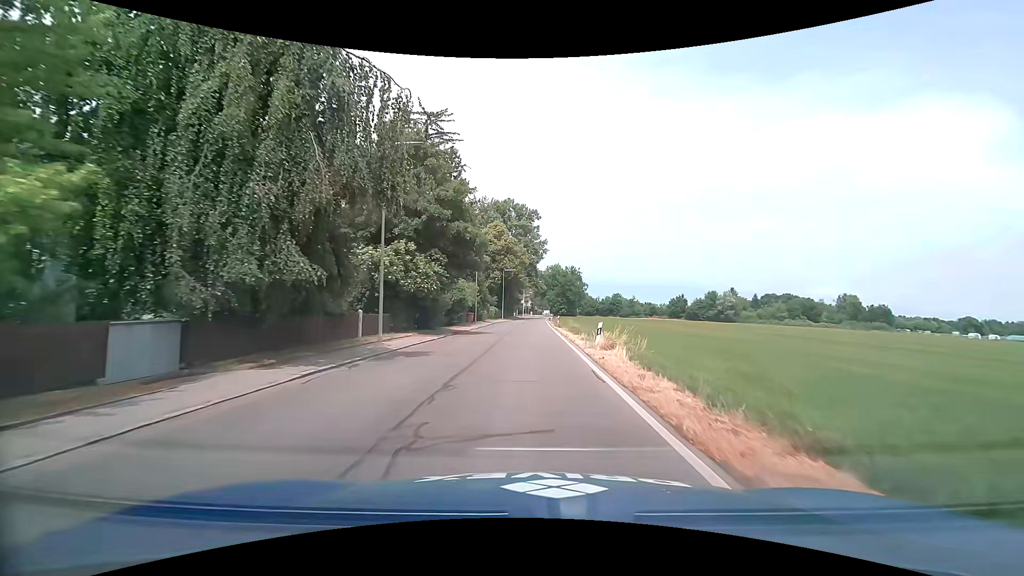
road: tertiary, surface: asphalt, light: Day
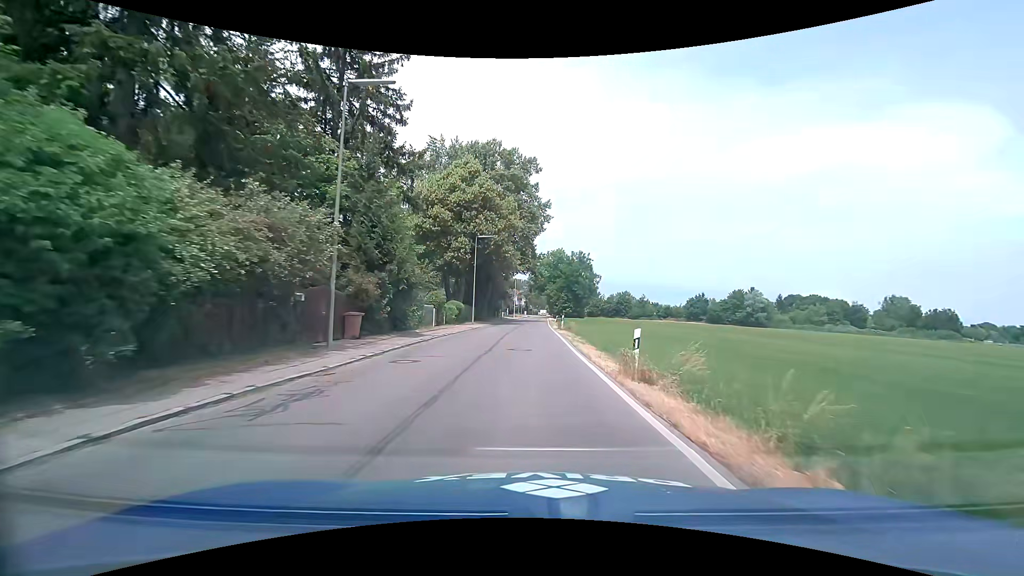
(+0.2, +36.1) m; +1°
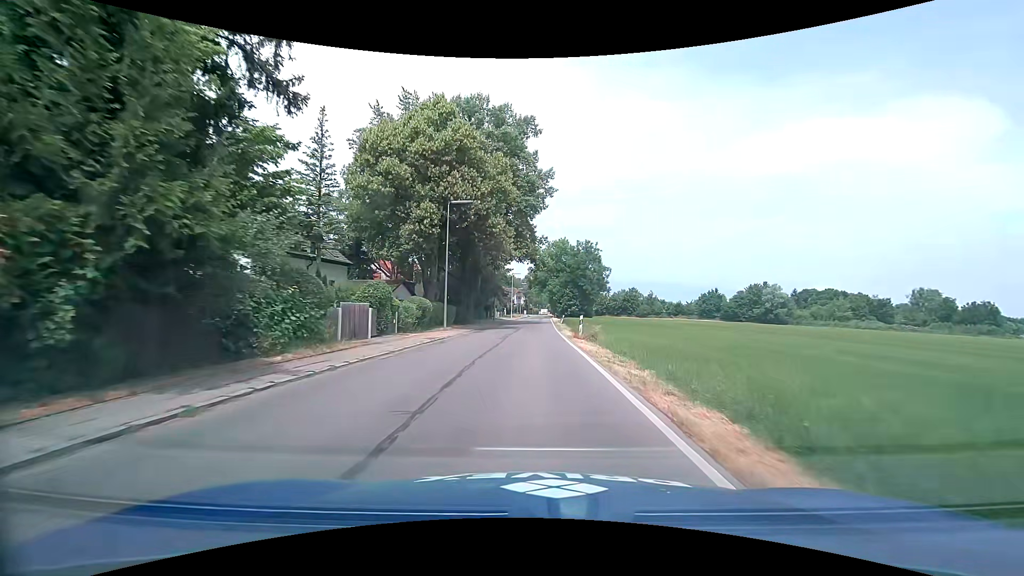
(0.0, +14.7) m; 0°
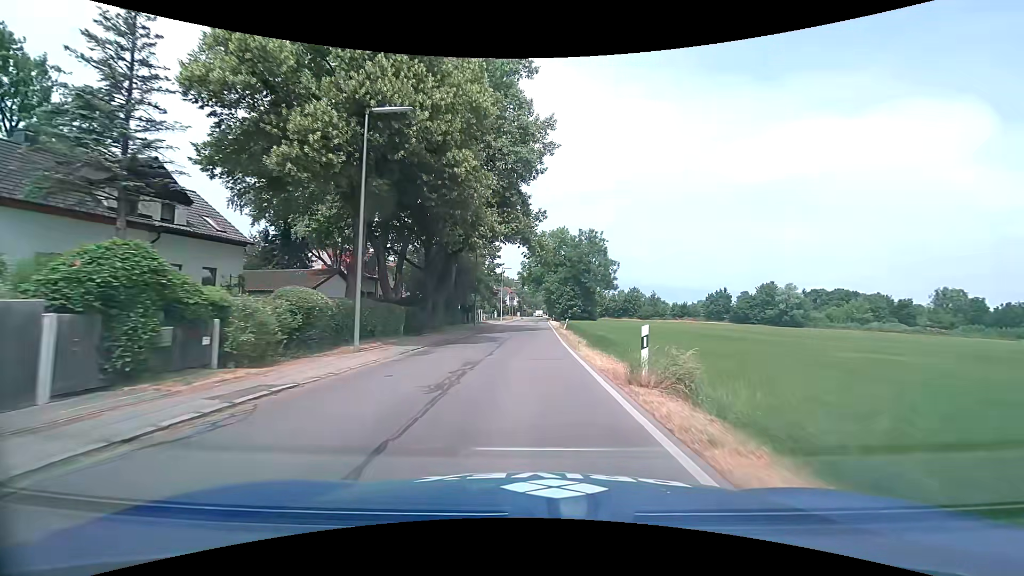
(-0.1, +14.8) m; 0°
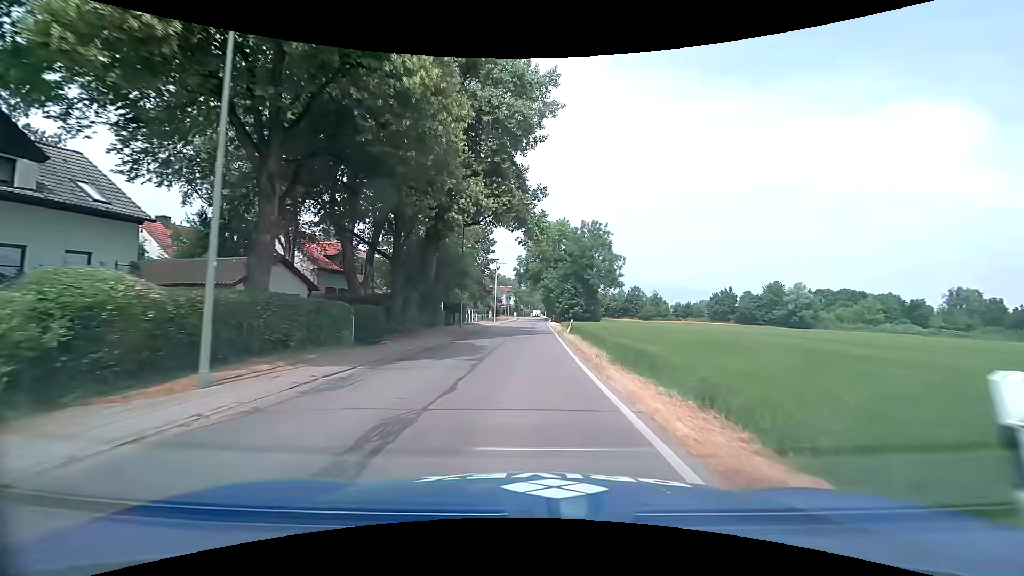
(0.0, +7.4) m; 0°
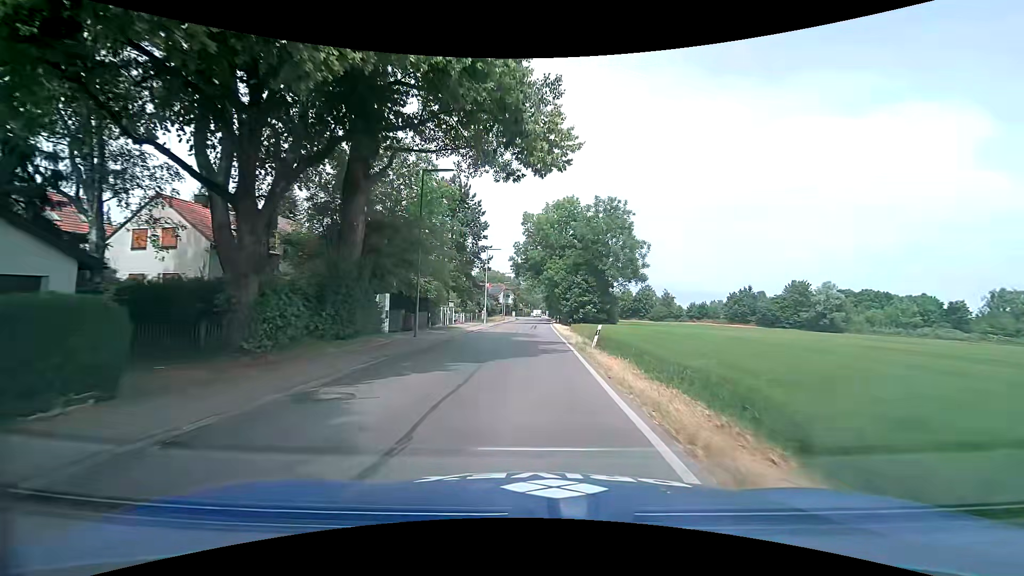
(+0.1, +14.9) m; 0°
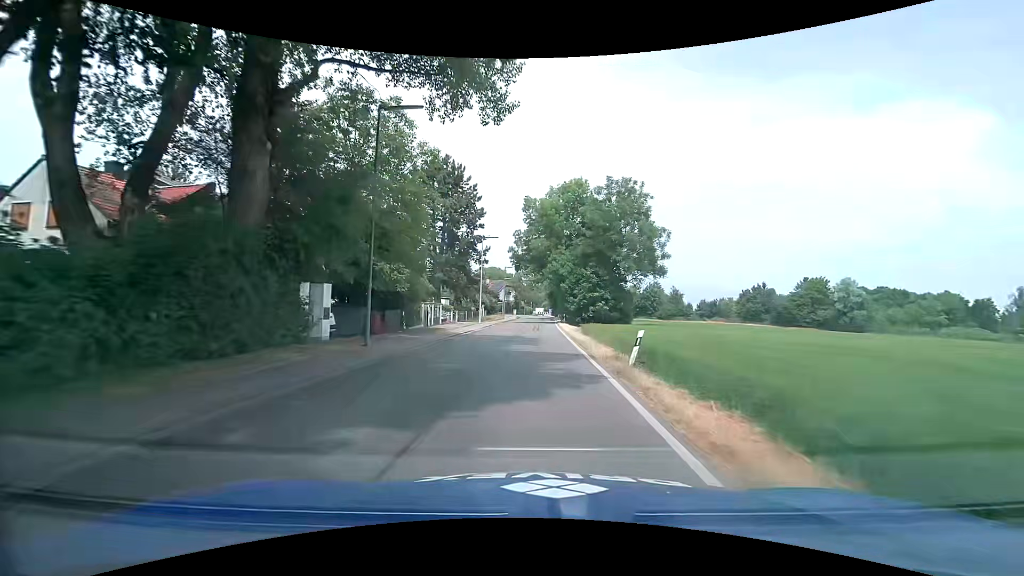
(0.0, +7.4) m; 0°
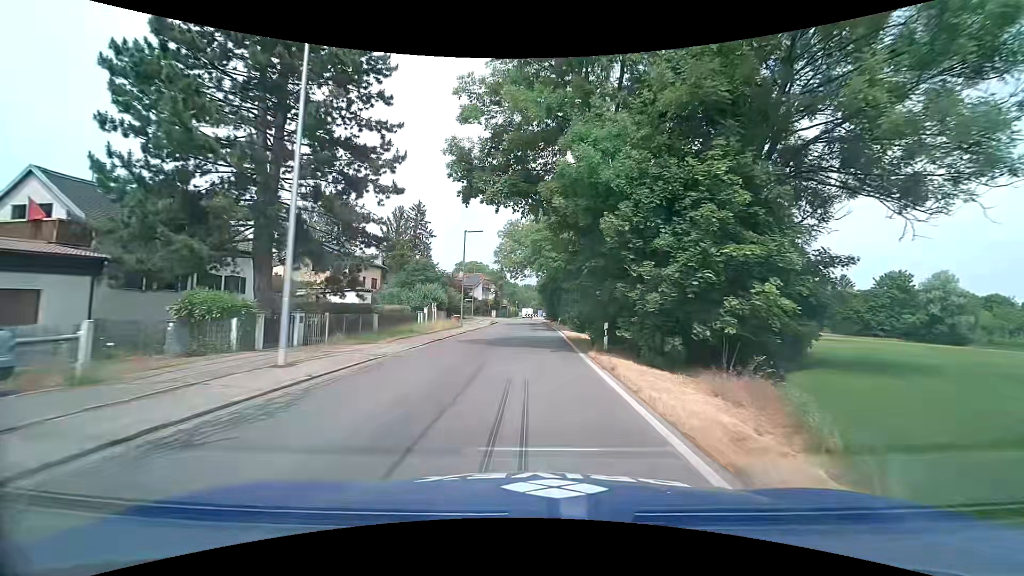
(+0.3, +35.8) m; +1°
(0, +10) (0, +20) (0, +30) (0, +40) (0, +50) (0, +60) (0, +70) (-1, +80) (-6, +89) (-13, +96) m
